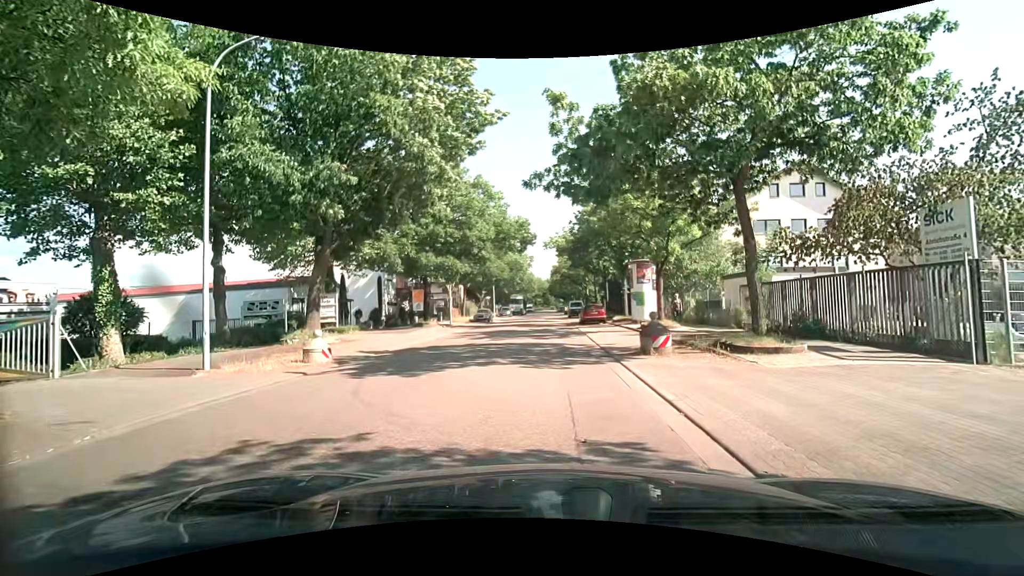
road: residential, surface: asphalt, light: Day
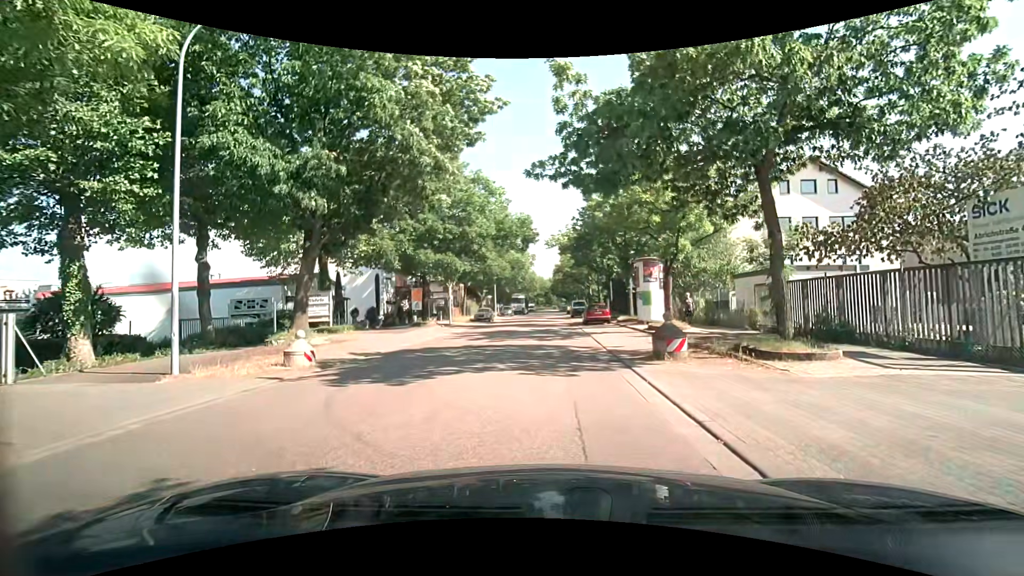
(0.0, +1.2) m; +1°
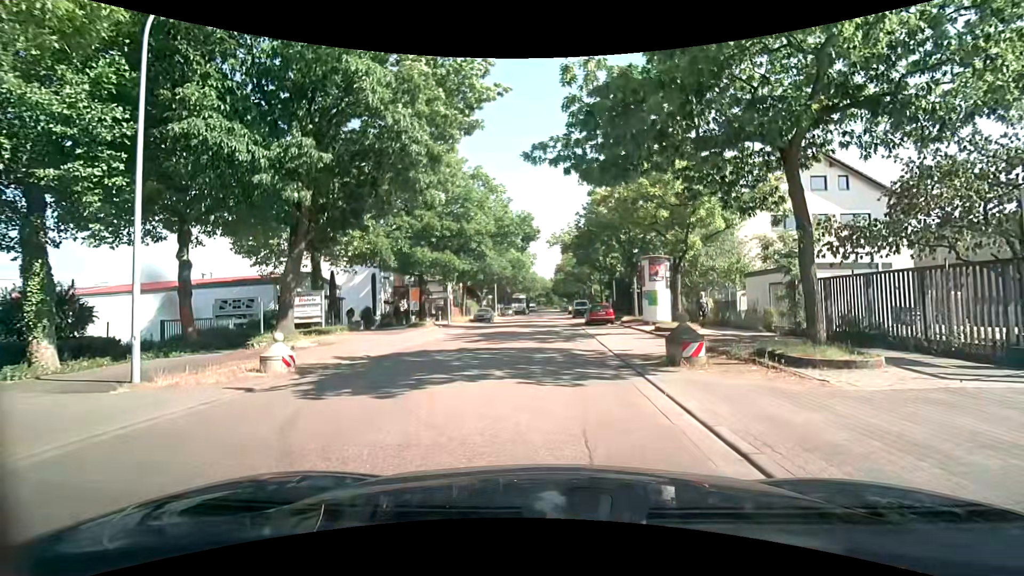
(0.0, +1.2) m; +1°
